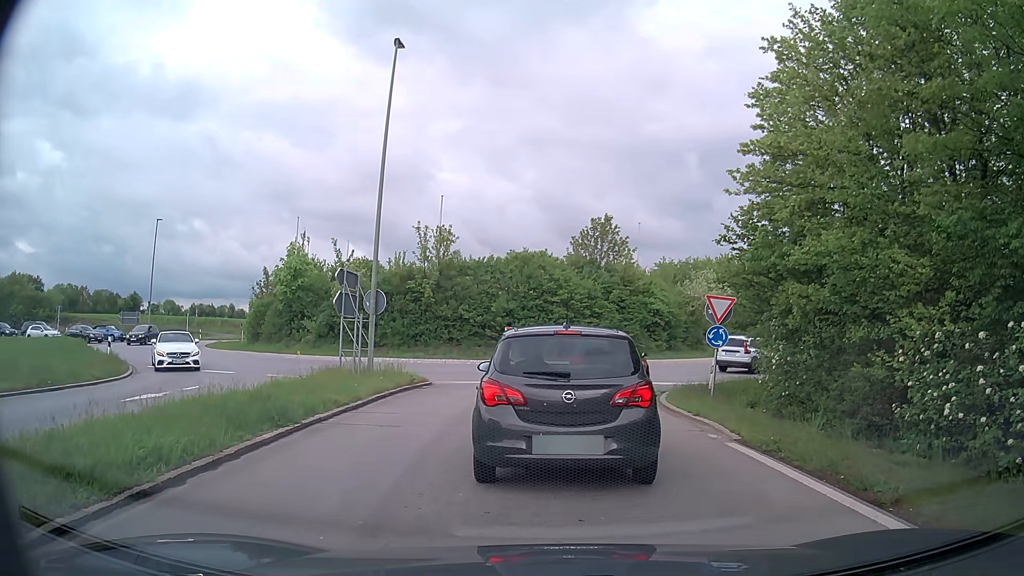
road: trunk_link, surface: asphalt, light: Day
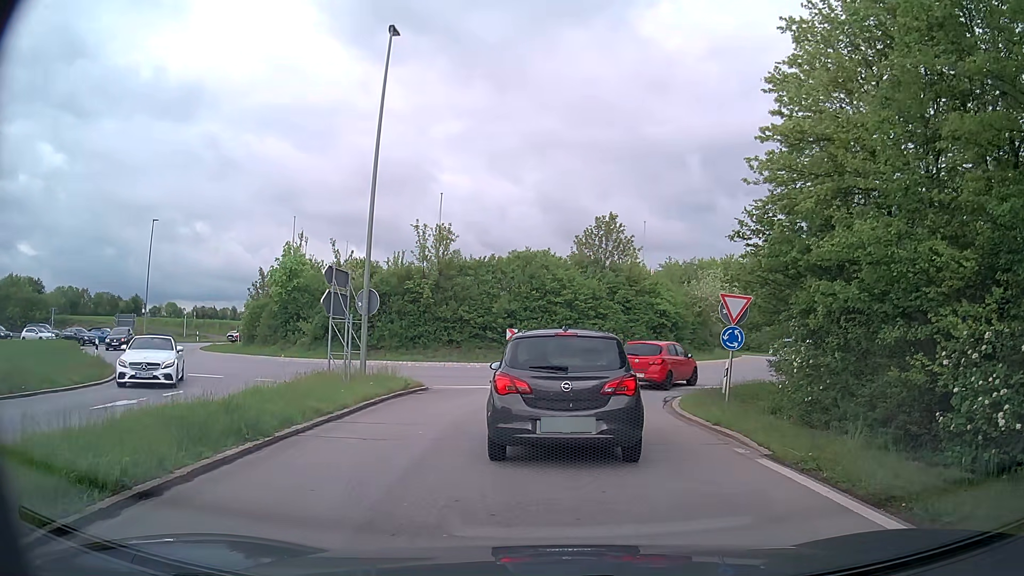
(0.0, +1.3) m; +1°
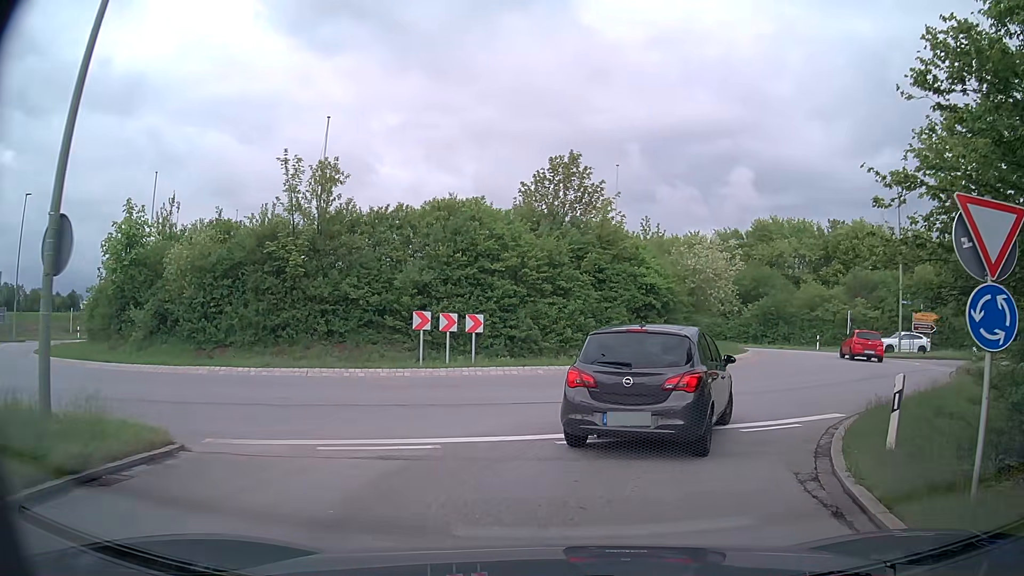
(+0.1, +12.0) m; +6°
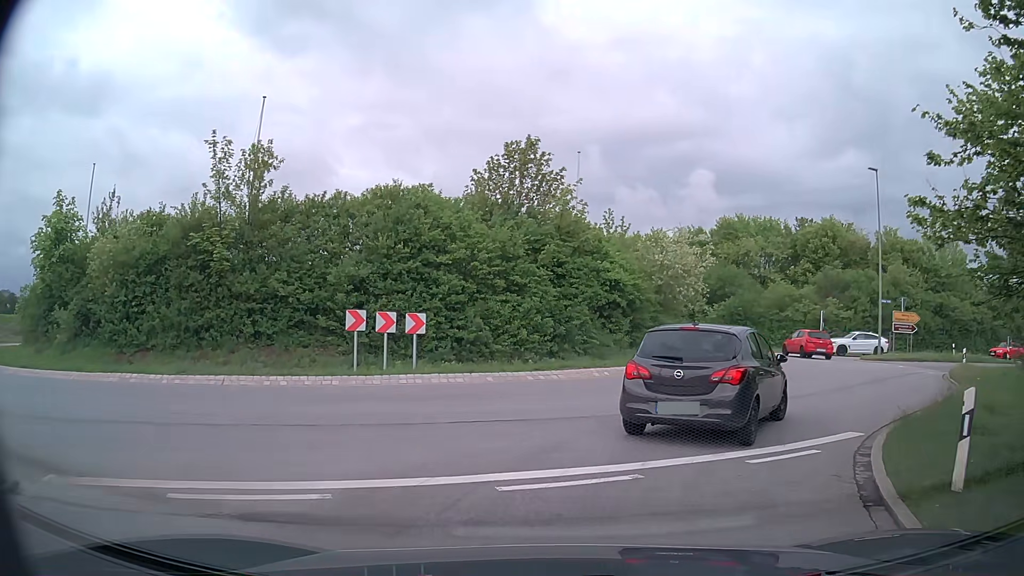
(0.0, +2.5) m; +4°
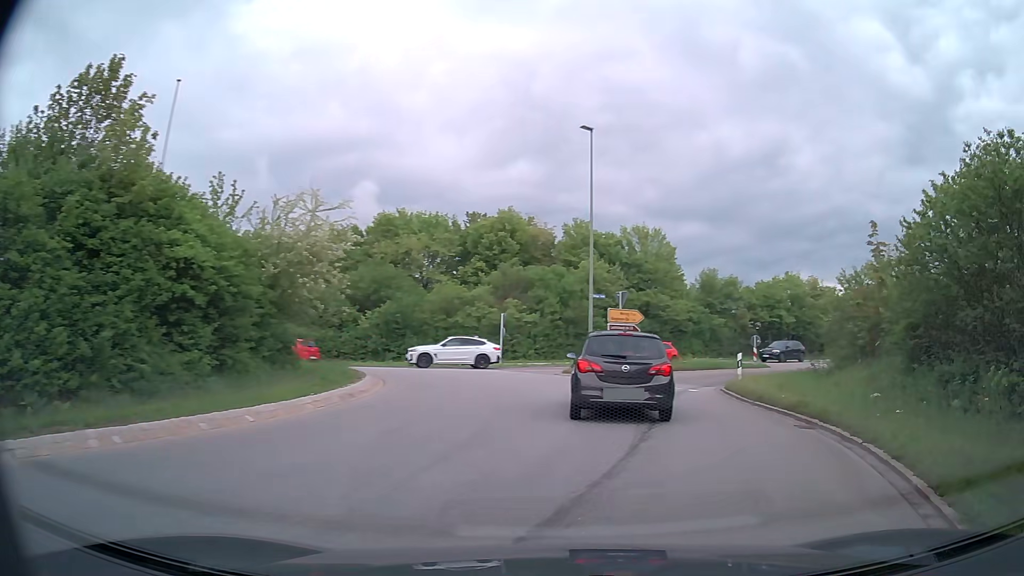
(+1.8, +9.8) m; +27°
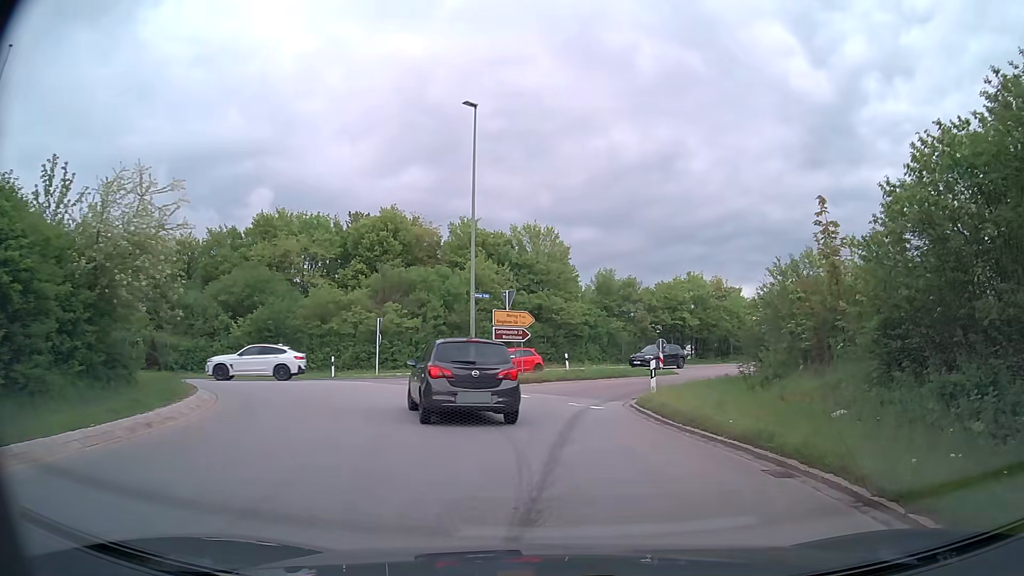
(+0.4, +4.0) m; +10°
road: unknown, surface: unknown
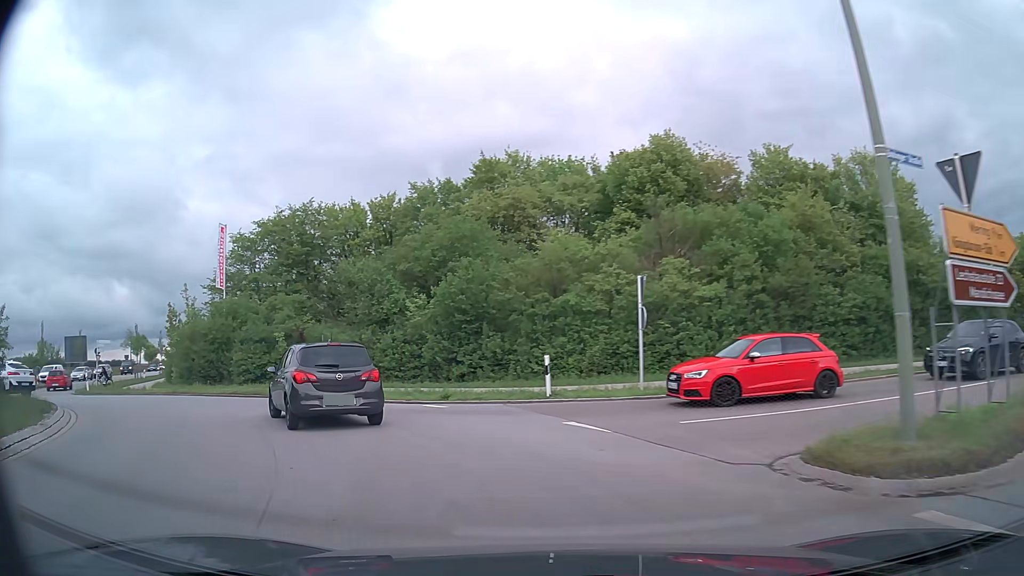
(-2.2, +17.7) m; -24°
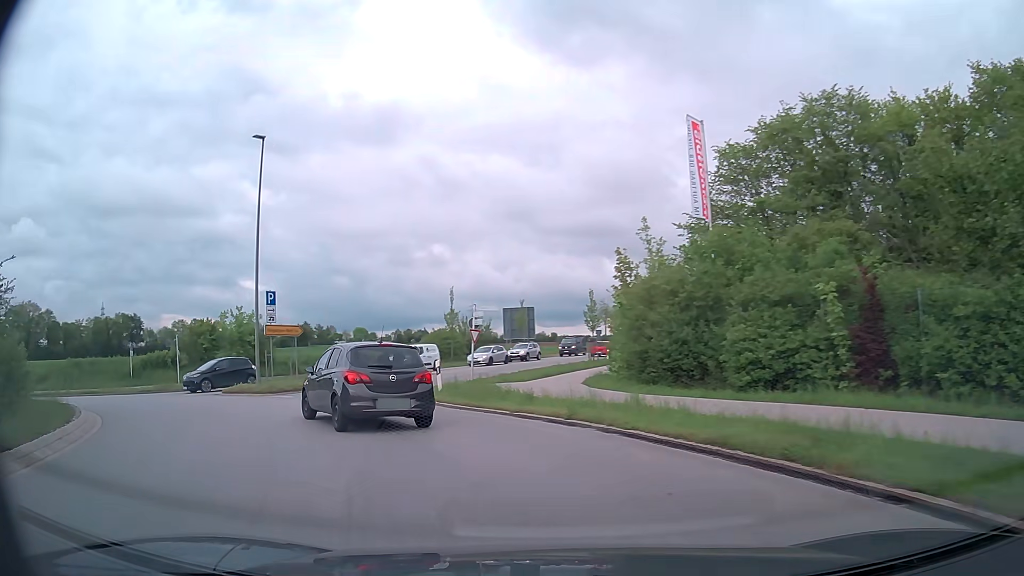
(-6.4, +16.2) m; -42°
(-2, +10) (-5, +19) (-7, +29) (-6, +39) (-3, +49) (0, +58) (+3, +68) (+6, +77) (+9, +87) (+11, +96) m
